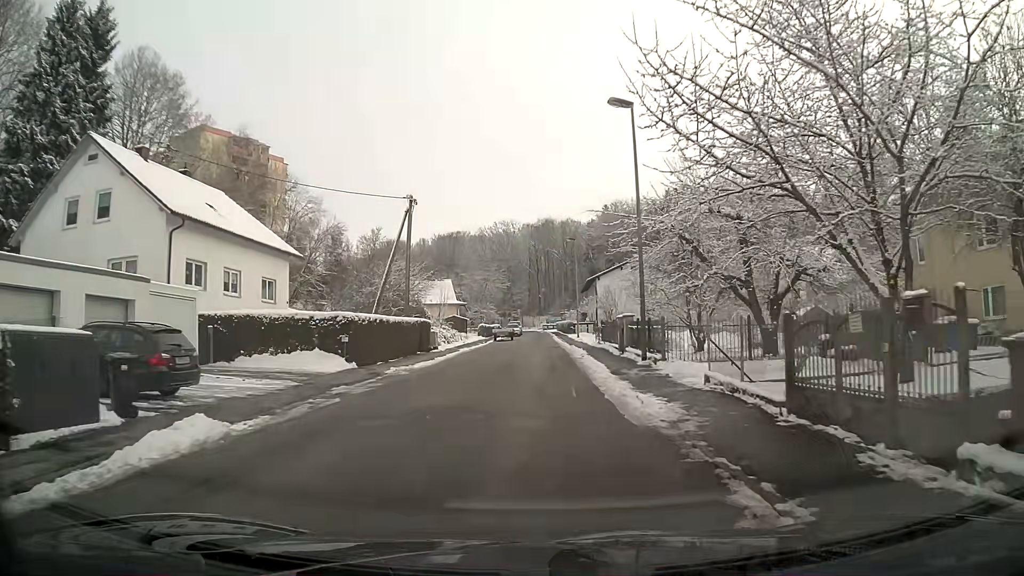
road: residential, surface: asphalt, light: Day
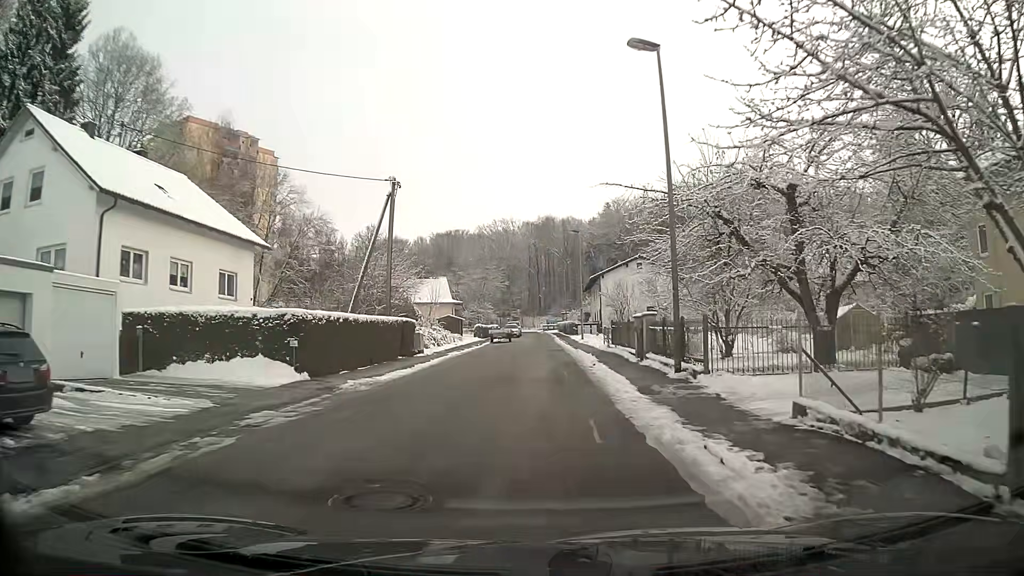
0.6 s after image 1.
(0.0, +4.8) m; 0°
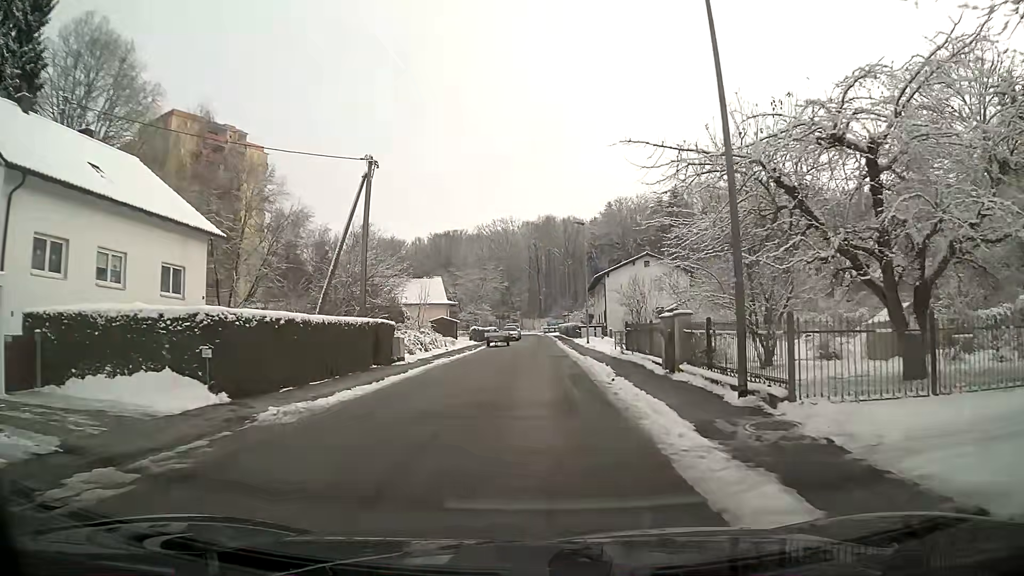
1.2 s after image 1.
(0.0, +4.9) m; 0°
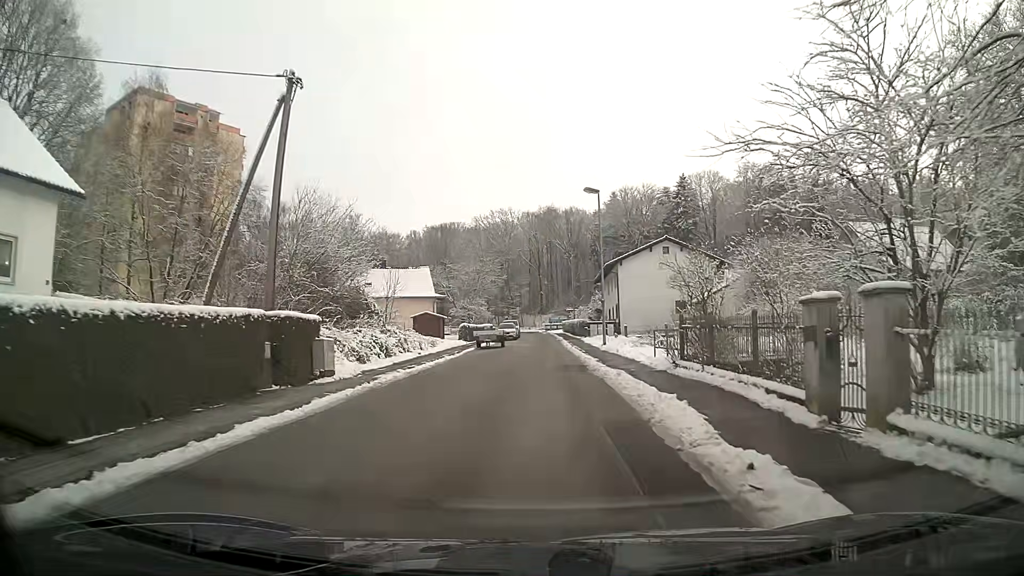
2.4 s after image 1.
(0.0, +9.9) m; 0°
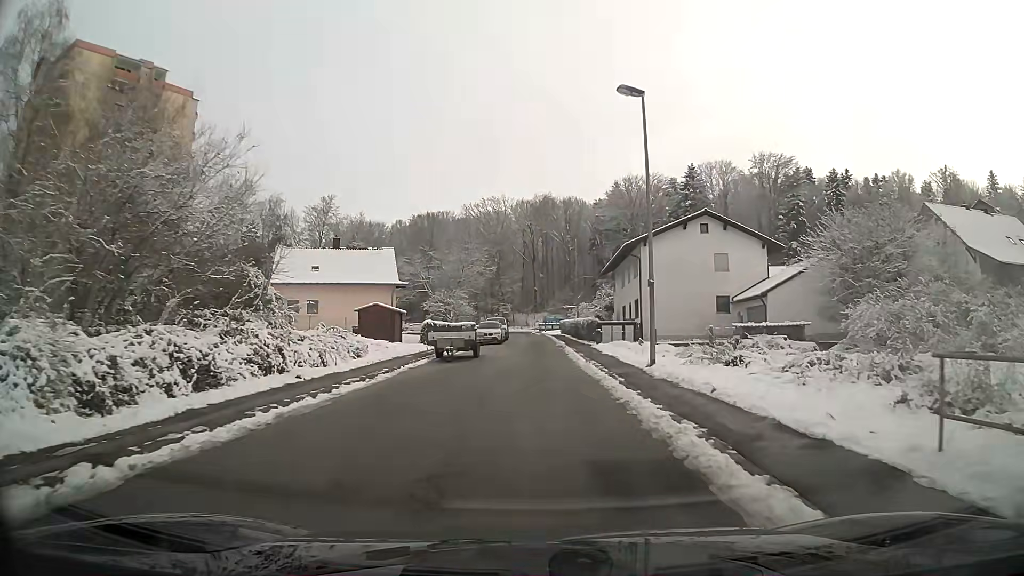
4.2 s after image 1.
(+0.1, +15.4) m; +1°
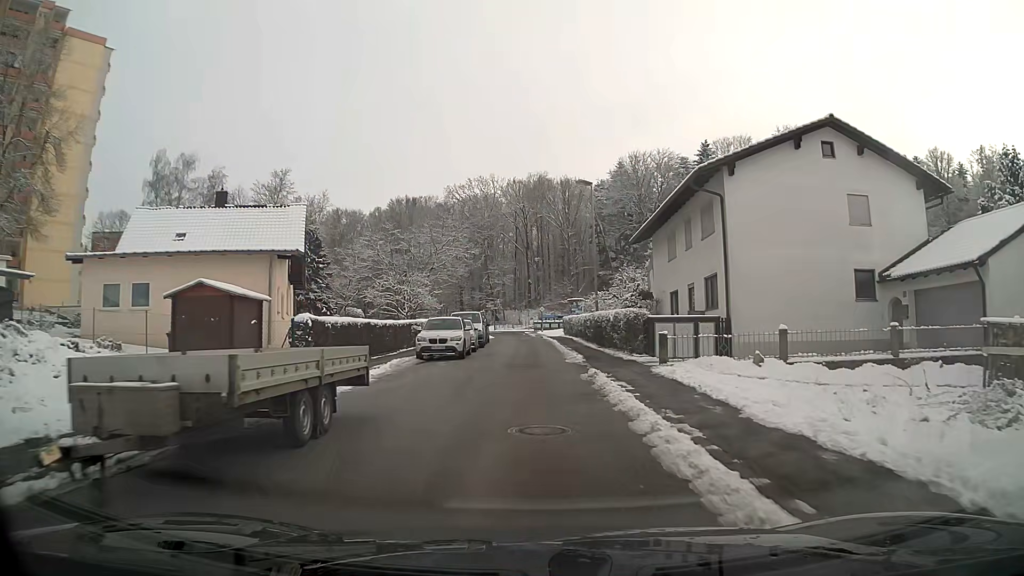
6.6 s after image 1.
(+0.1, +20.7) m; 0°
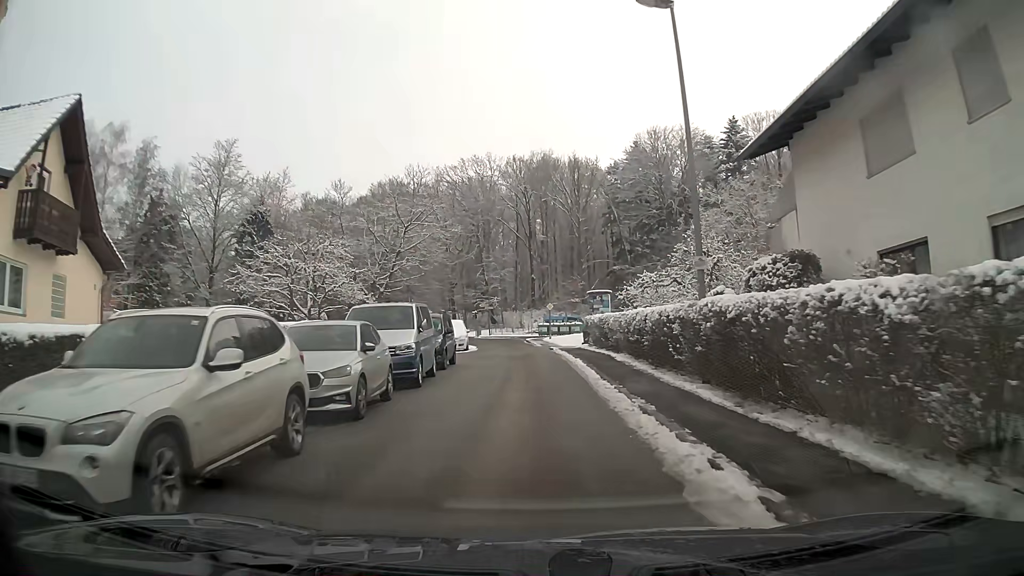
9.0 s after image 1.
(-0.1, +20.3) m; 0°
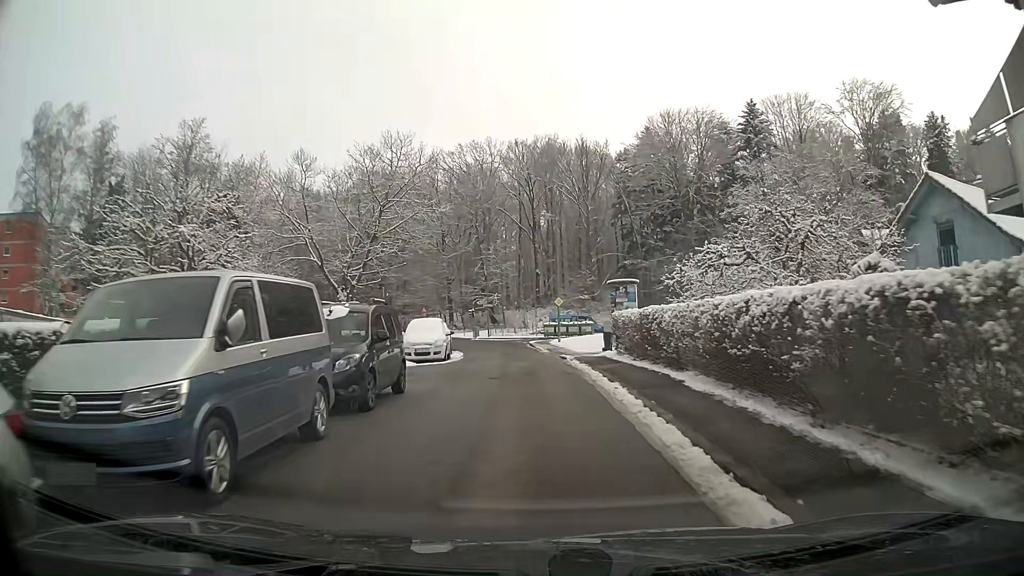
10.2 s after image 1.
(0.0, +9.9) m; -1°
